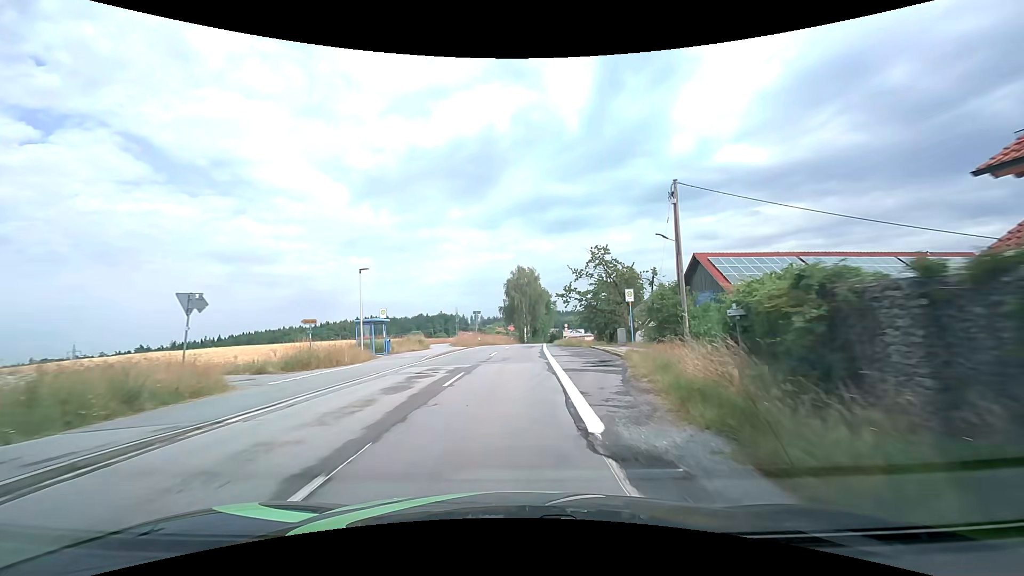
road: tertiary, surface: asphalt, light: Day
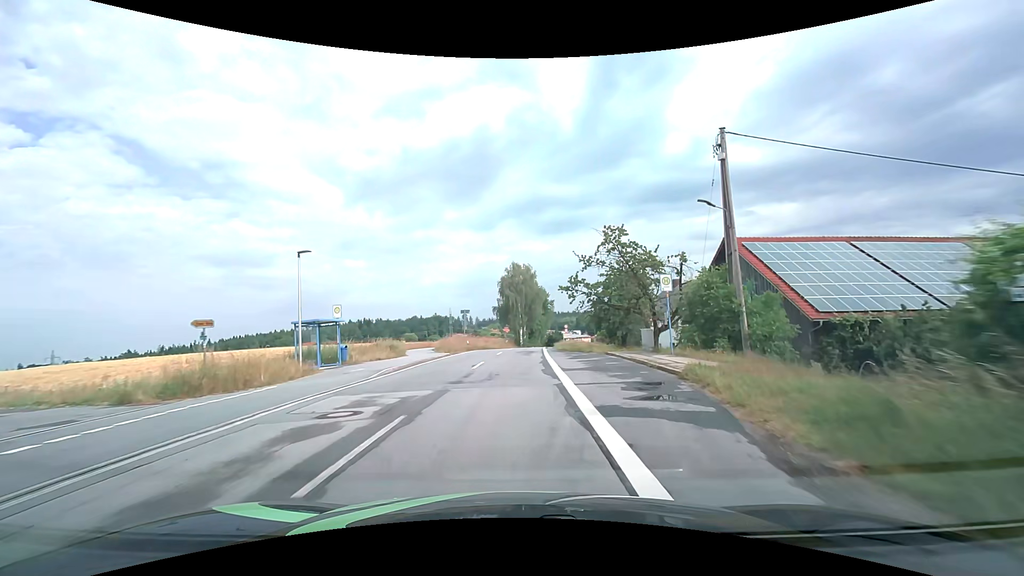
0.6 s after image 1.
(0.0, +7.8) m; +1°
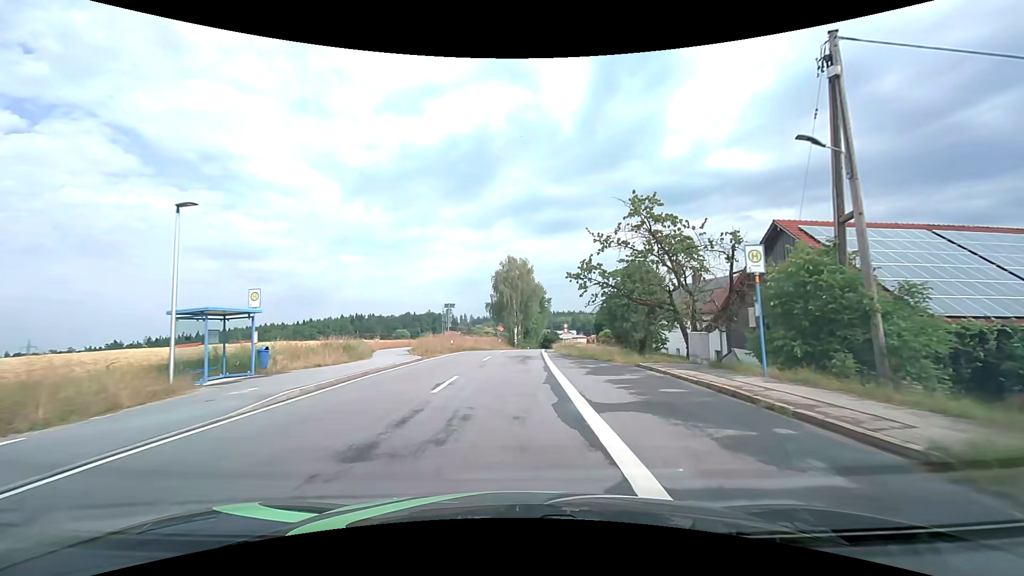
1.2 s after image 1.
(0.0, +7.8) m; 0°
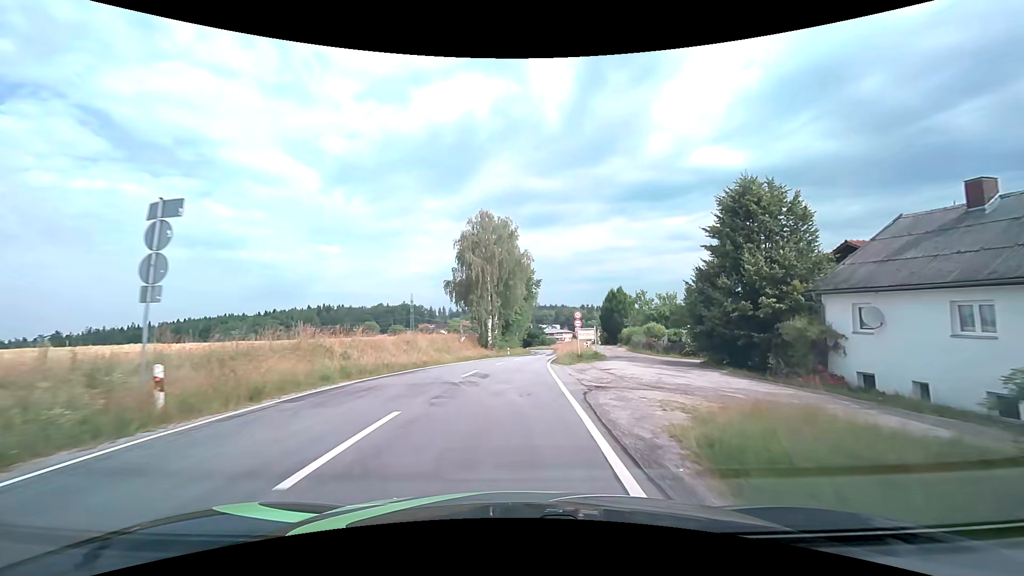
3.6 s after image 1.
(+0.6, +31.8) m; +2°
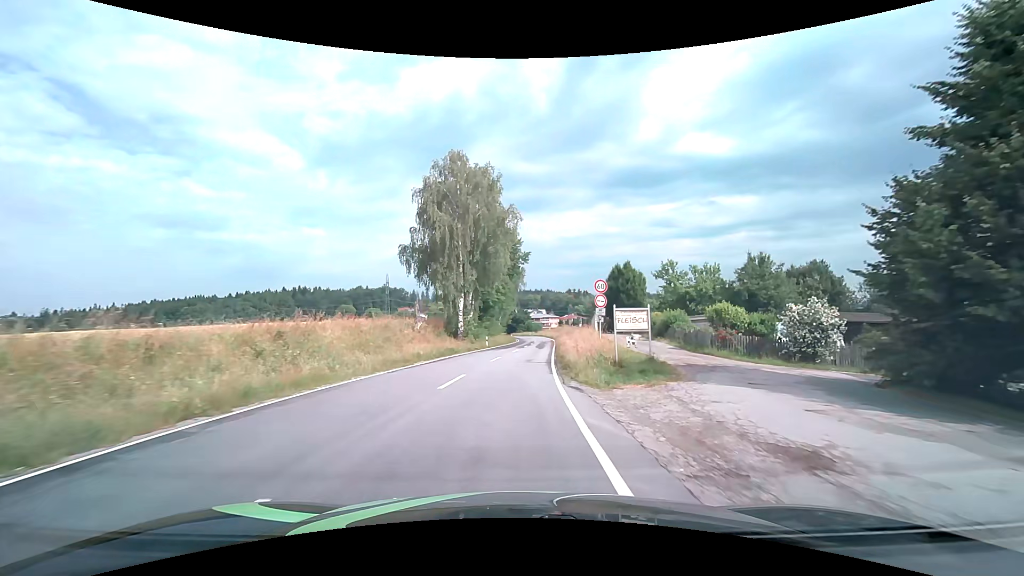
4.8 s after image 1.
(+0.3, +16.2) m; +2°
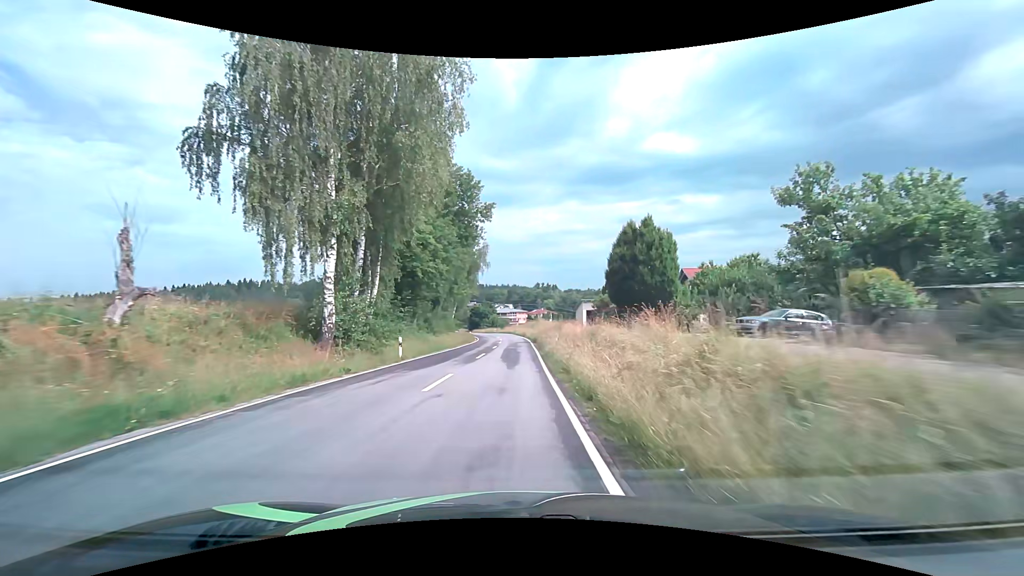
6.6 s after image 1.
(+0.8, +25.2) m; +4°
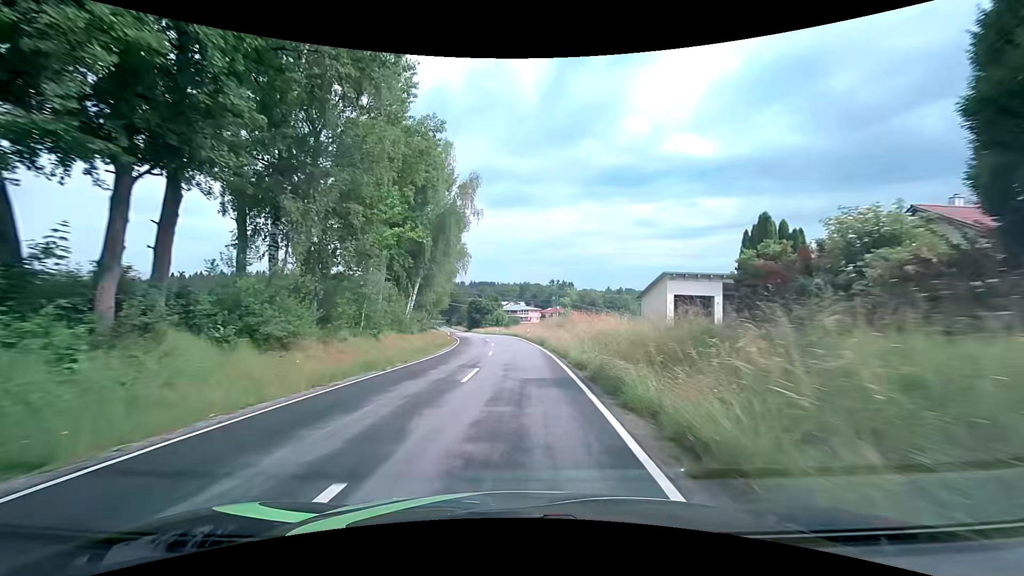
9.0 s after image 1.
(+0.2, +34.5) m; -1°
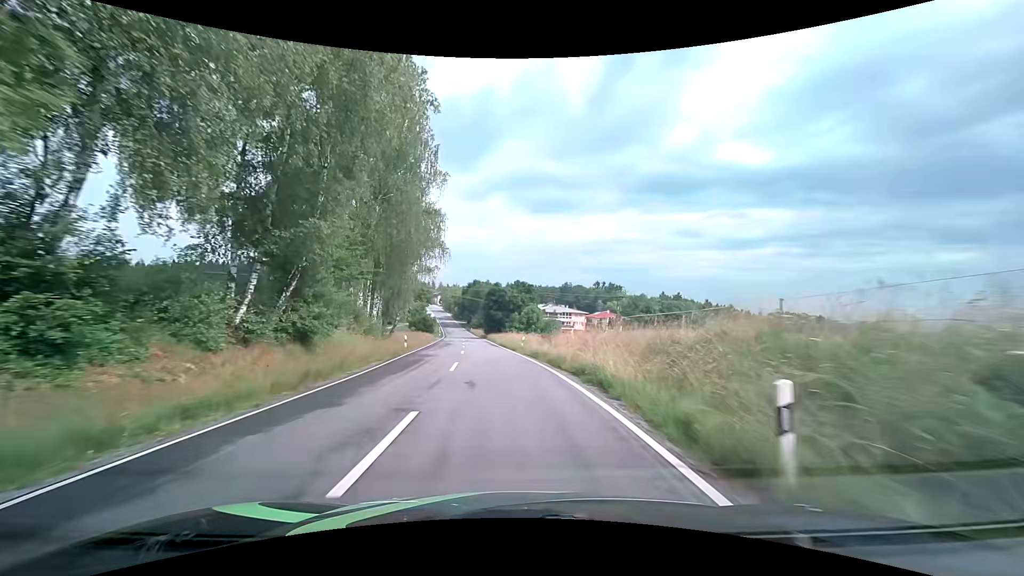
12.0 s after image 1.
(-0.7, +44.2) m; -4°
(0, +10) (-1, +20) (-1, +30) (-2, +40) (-3, +50) (-4, +60) (-5, +70) (-6, +80) (-8, +90) (-9, +100) m
